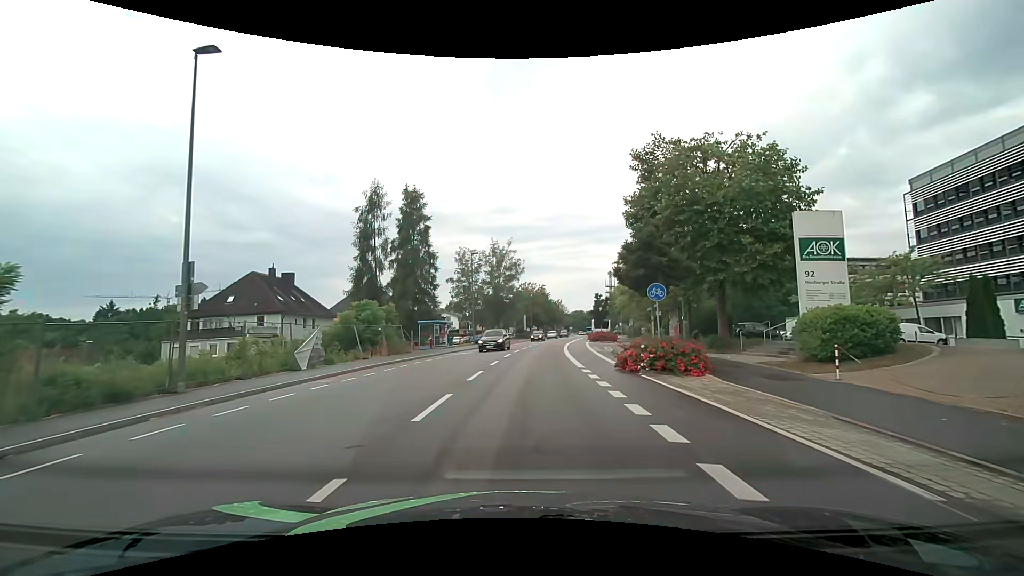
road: tertiary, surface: asphalt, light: Day
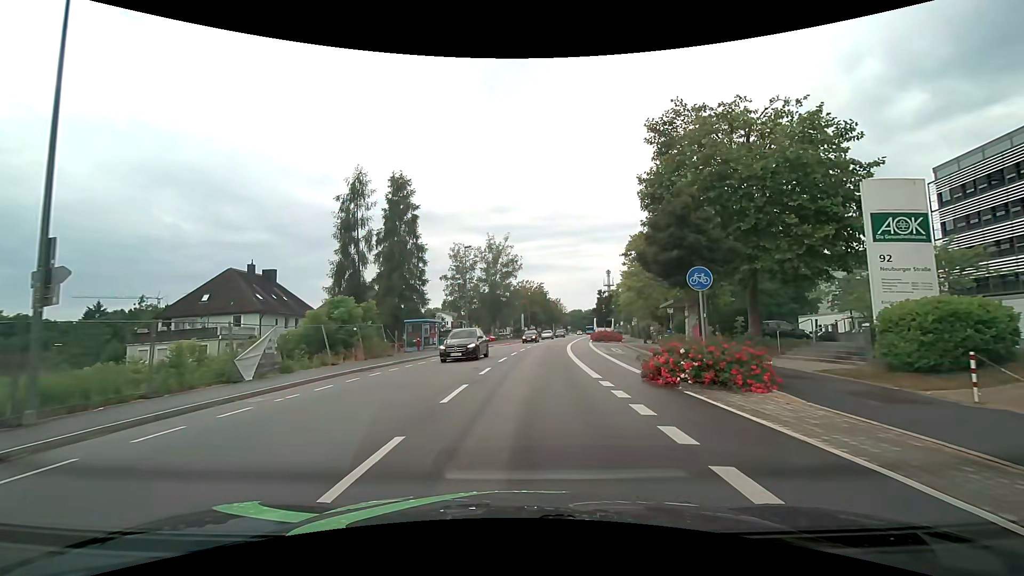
(0.0, +4.3) m; +1°
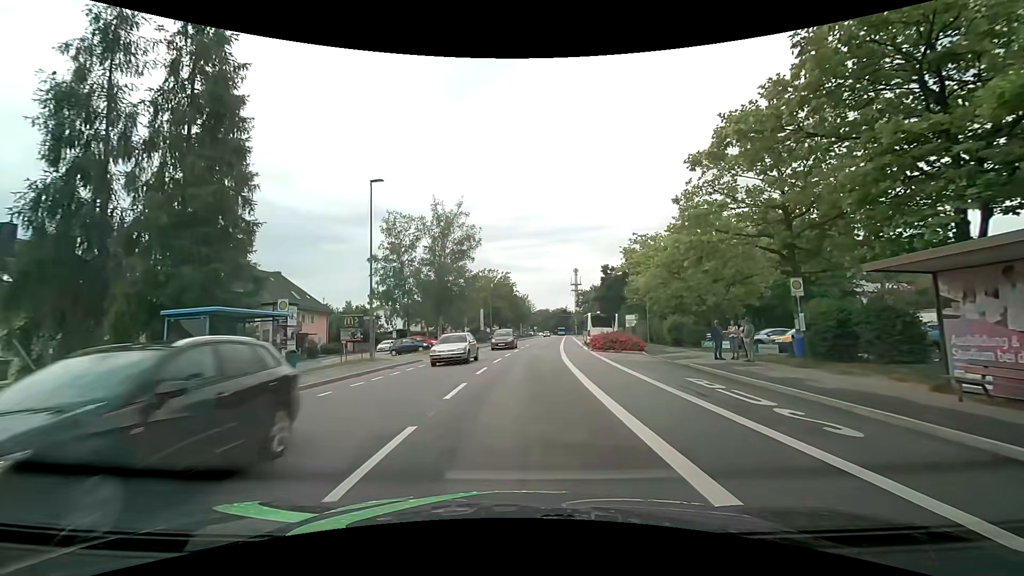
(+0.7, +23.1) m; +4°
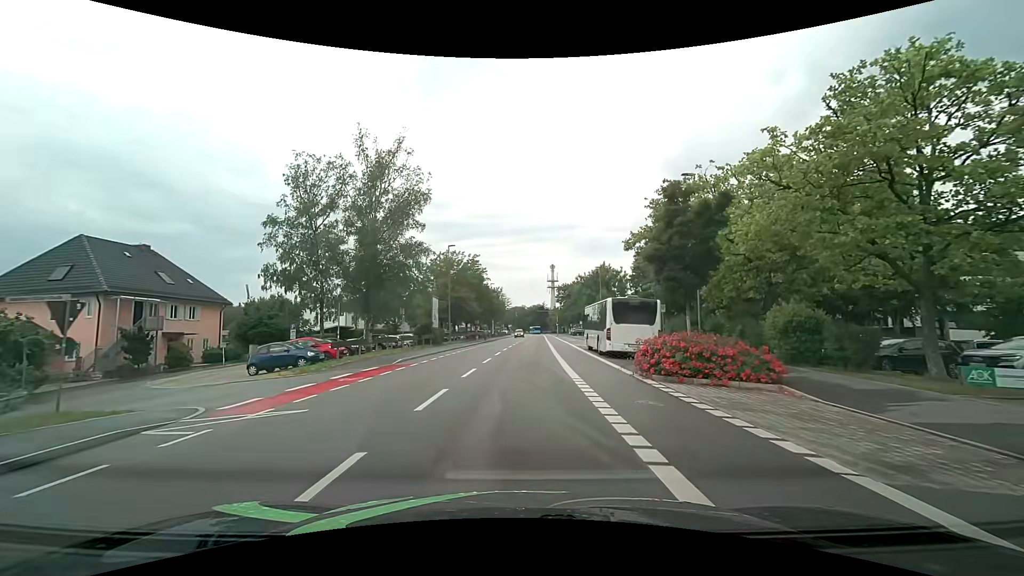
(+0.4, +19.4) m; +3°
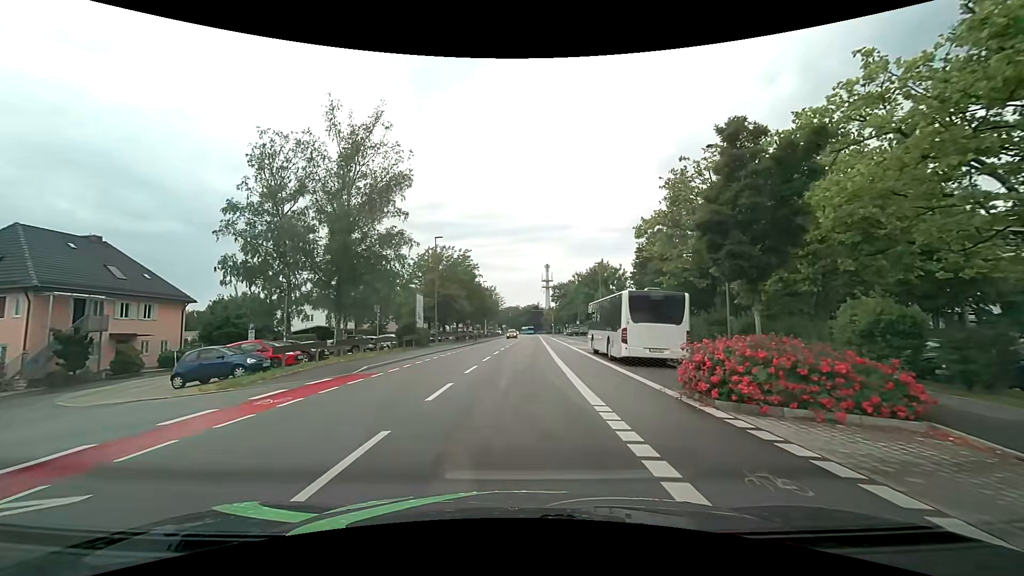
(0.0, +4.8) m; +1°
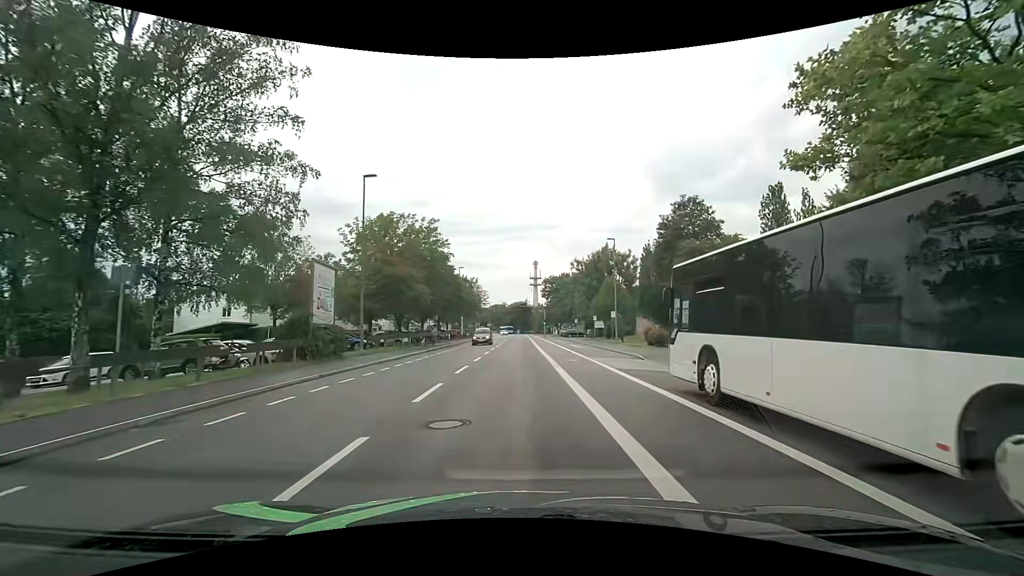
(+0.2, +18.5) m; +2°
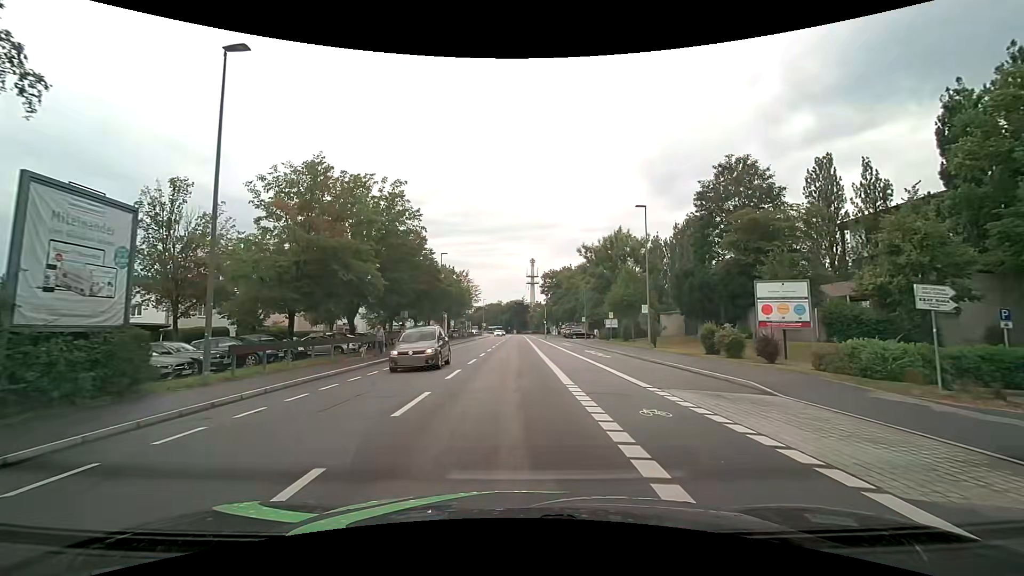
(0.0, +13.3) m; 0°
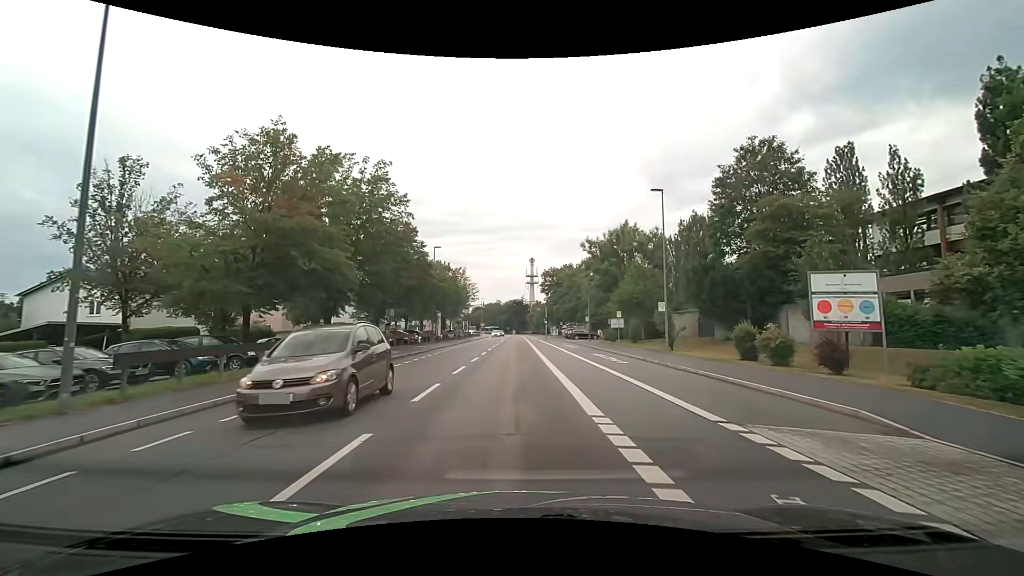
(0.0, +4.4) m; 0°
(0, +10) (0, +20) (0, +30) (0, +40) (0, +50) (0, +60) (0, +70) (0, +80) (0, +90) (0, +100) m
